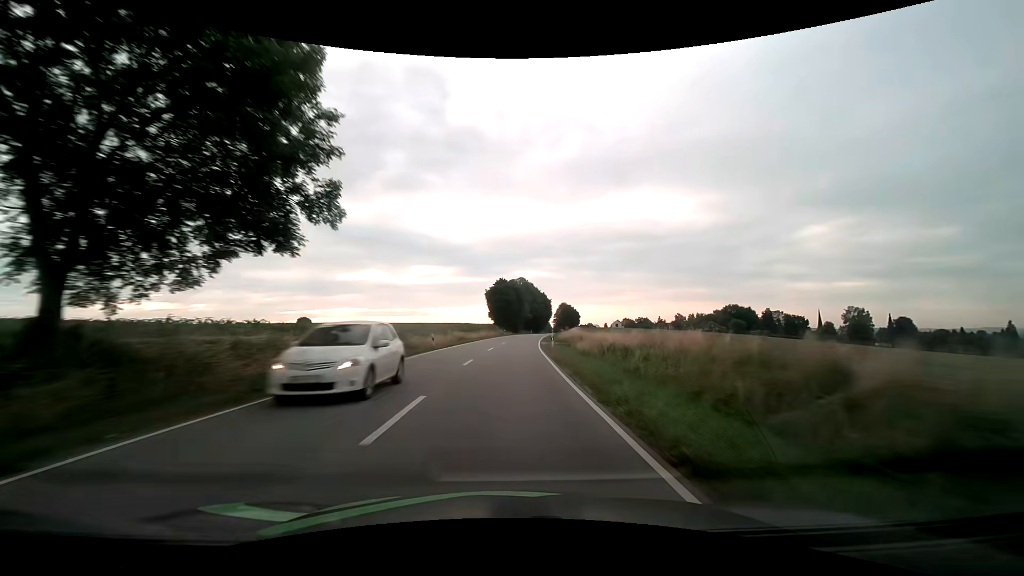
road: secondary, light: Day
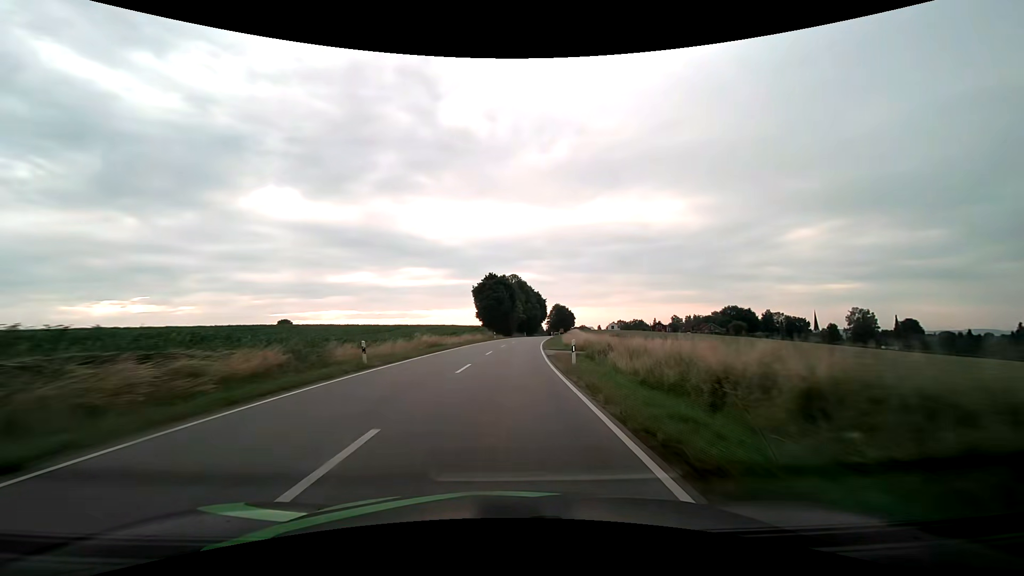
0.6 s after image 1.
(+0.1, +14.2) m; +1°
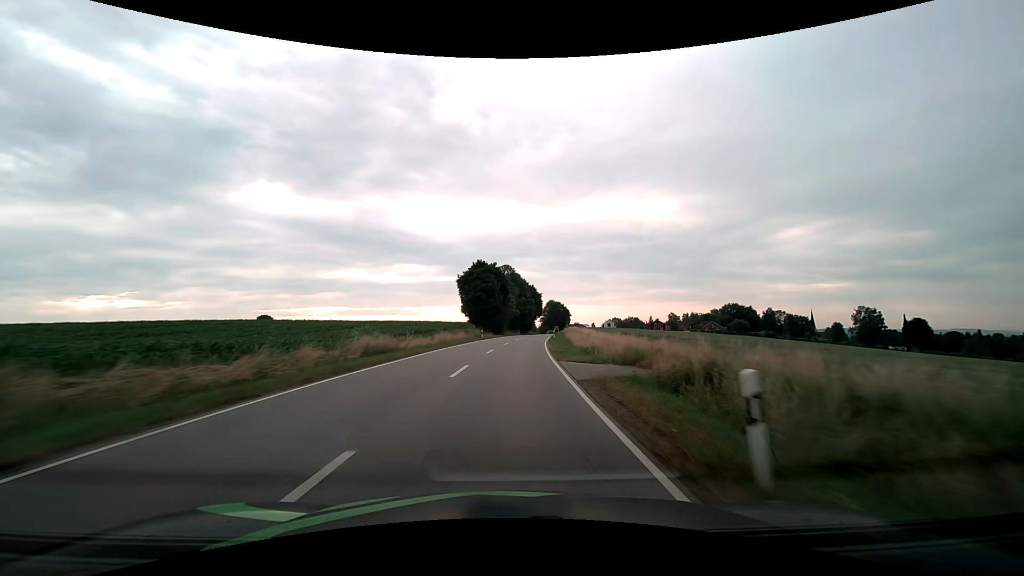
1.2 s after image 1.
(+0.2, +14.1) m; +1°
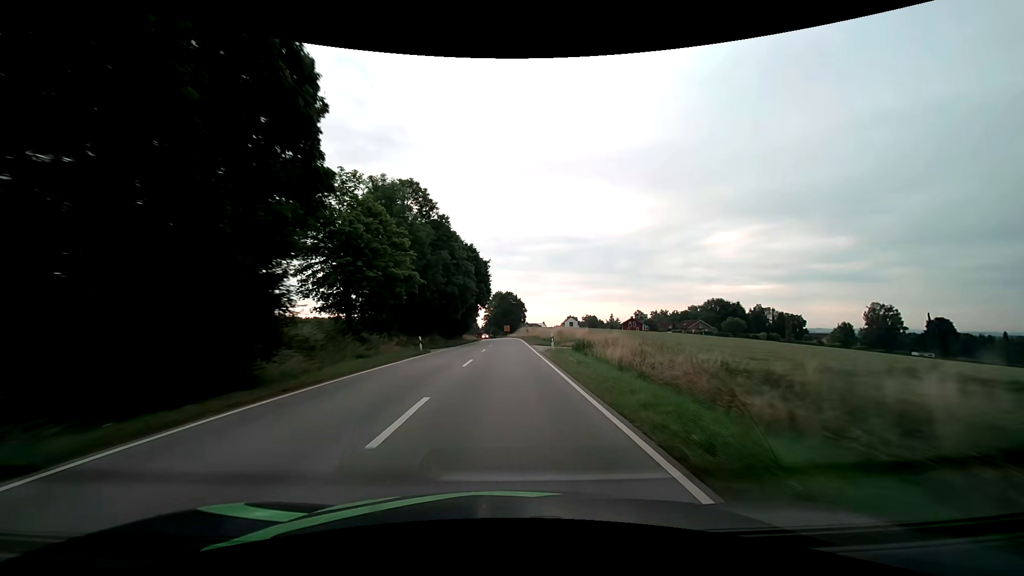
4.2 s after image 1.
(+3.8, +67.4) m; +7°
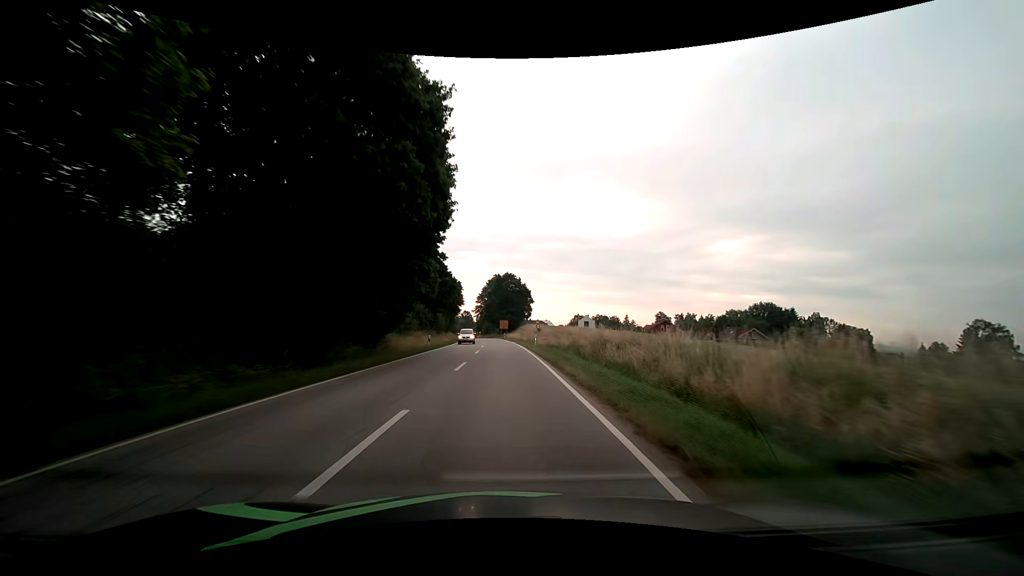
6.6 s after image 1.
(+0.1, +49.4) m; 0°
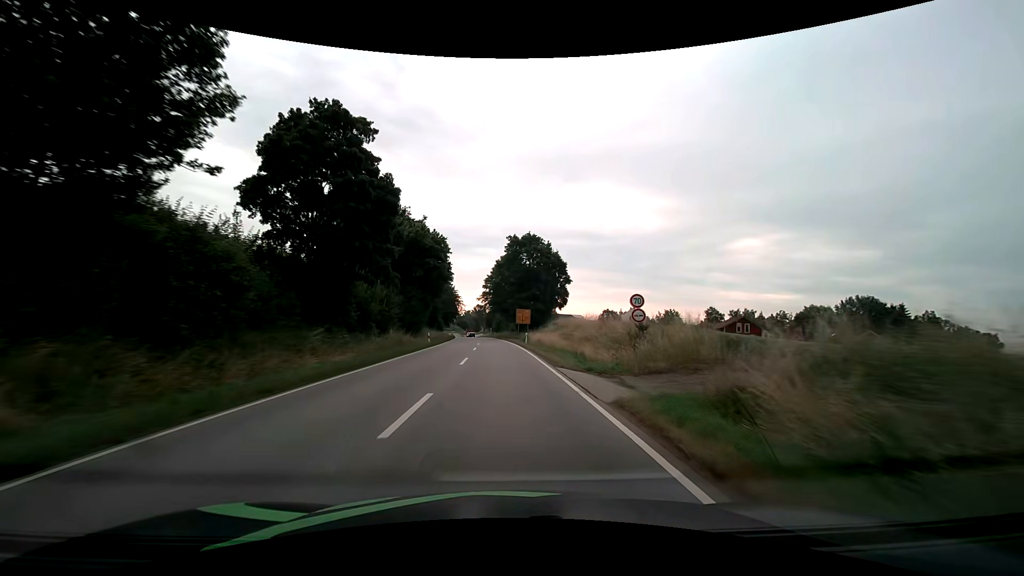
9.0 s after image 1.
(-0.5, +46.0) m; -2°
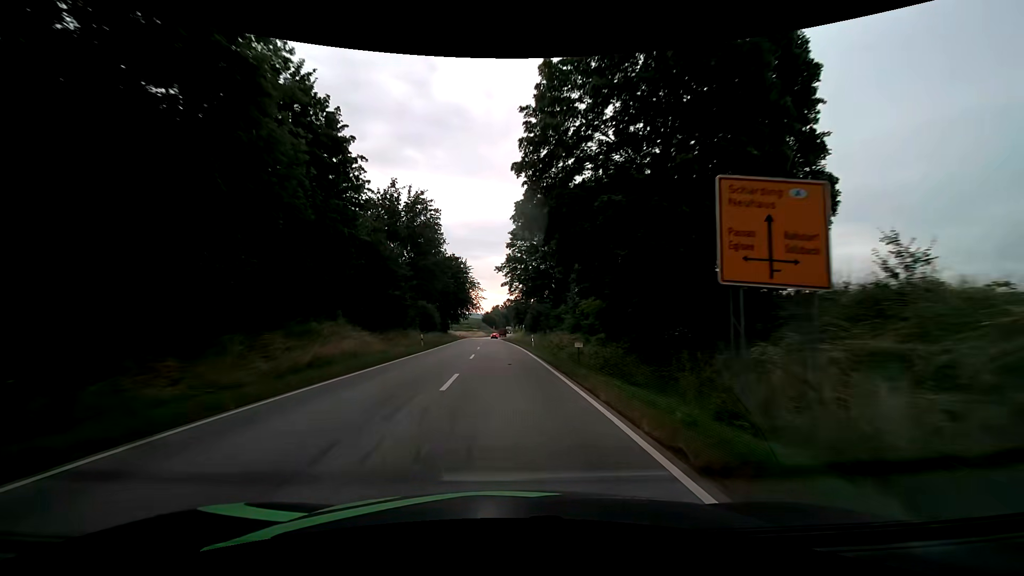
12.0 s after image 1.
(-1.7, +55.4) m; -4°
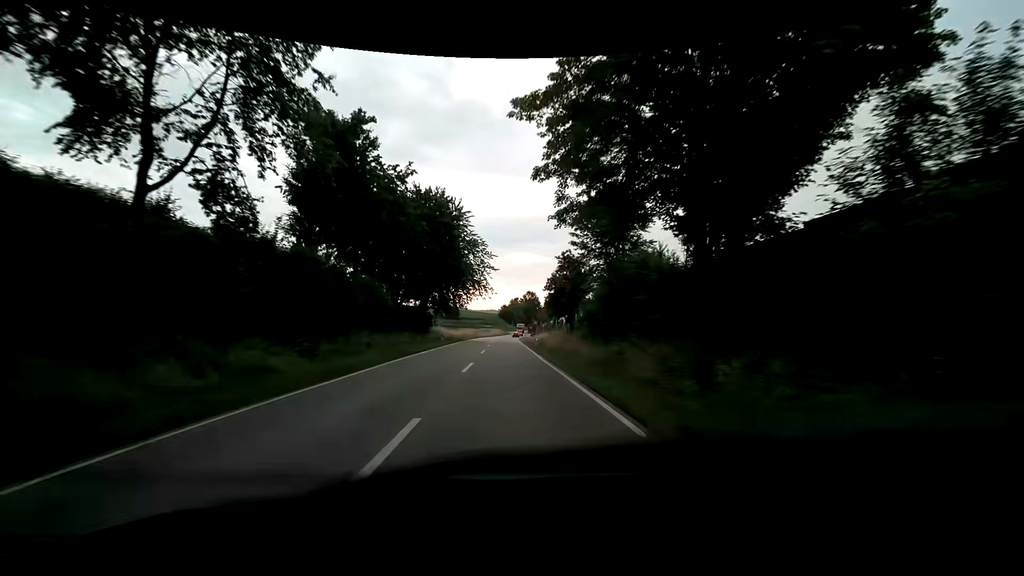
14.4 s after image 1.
(-1.1, +43.7) m; -2°
(0, +10) (0, +20) (0, +30) (0, +40) (0, +50) (0, +60) (0, +70) (0, +80) (+1, +90) (+1, +100) m
